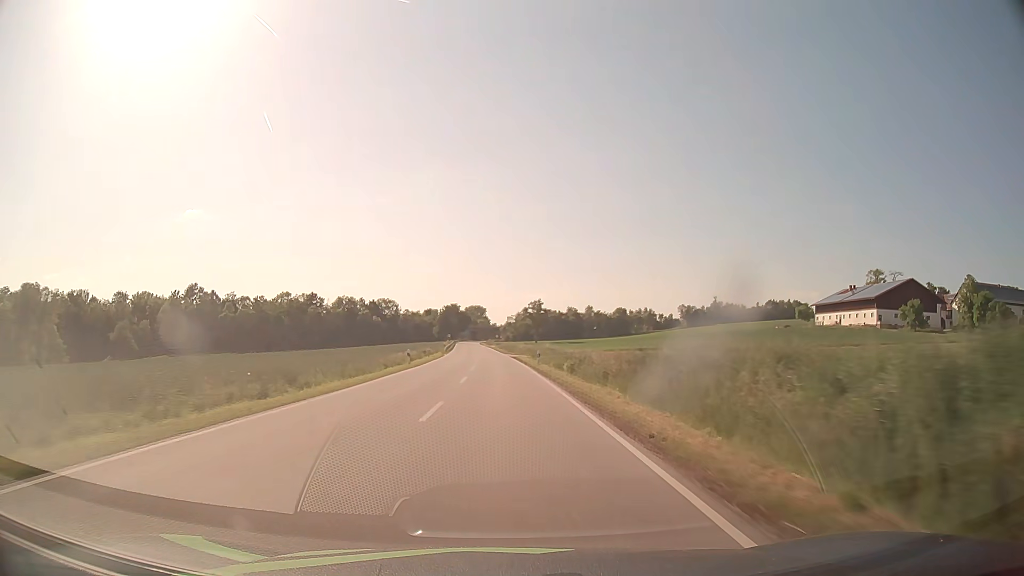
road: secondary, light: Day
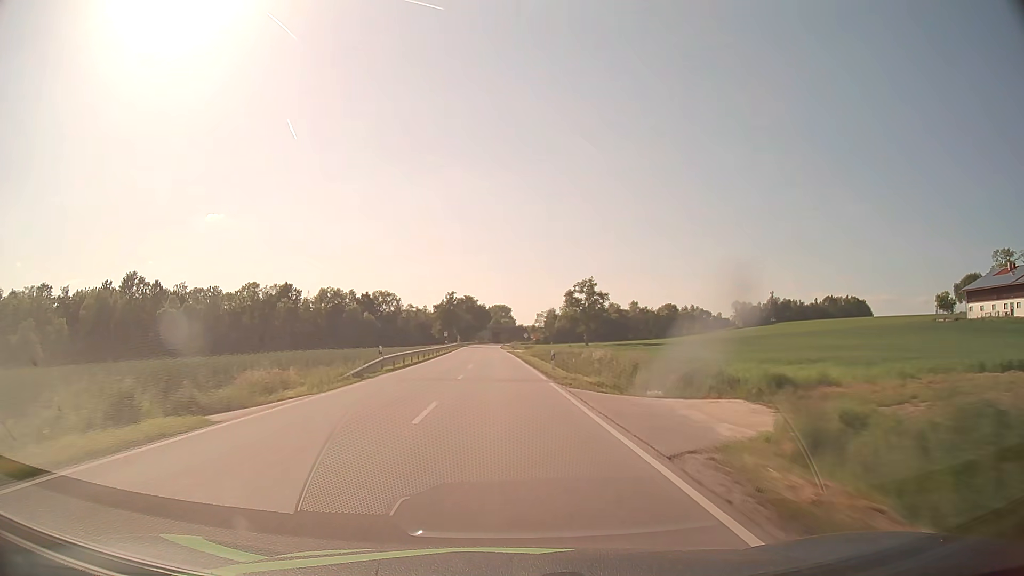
(-1.0, +60.9) m; -2°
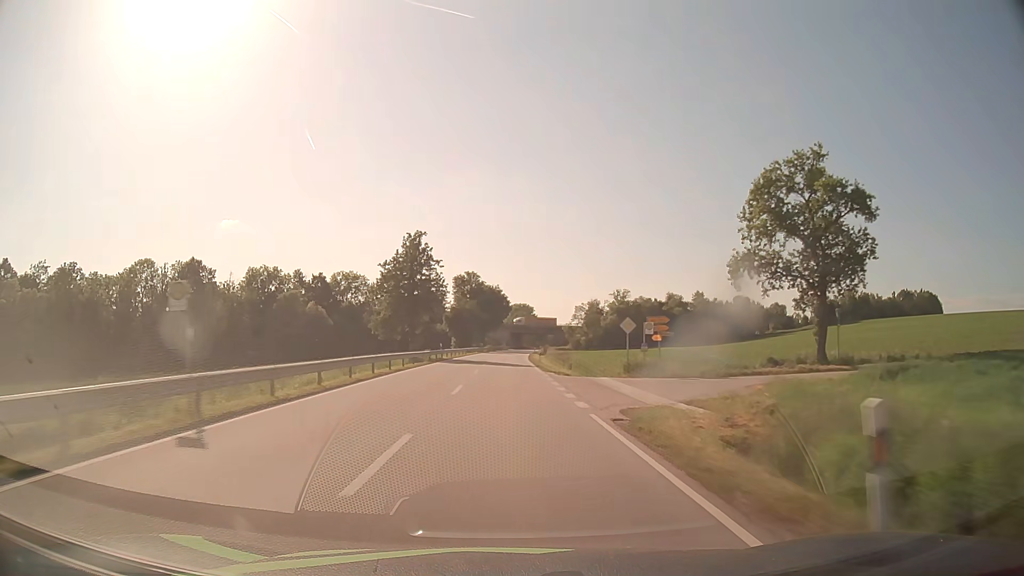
(-1.6, +77.5) m; -2°
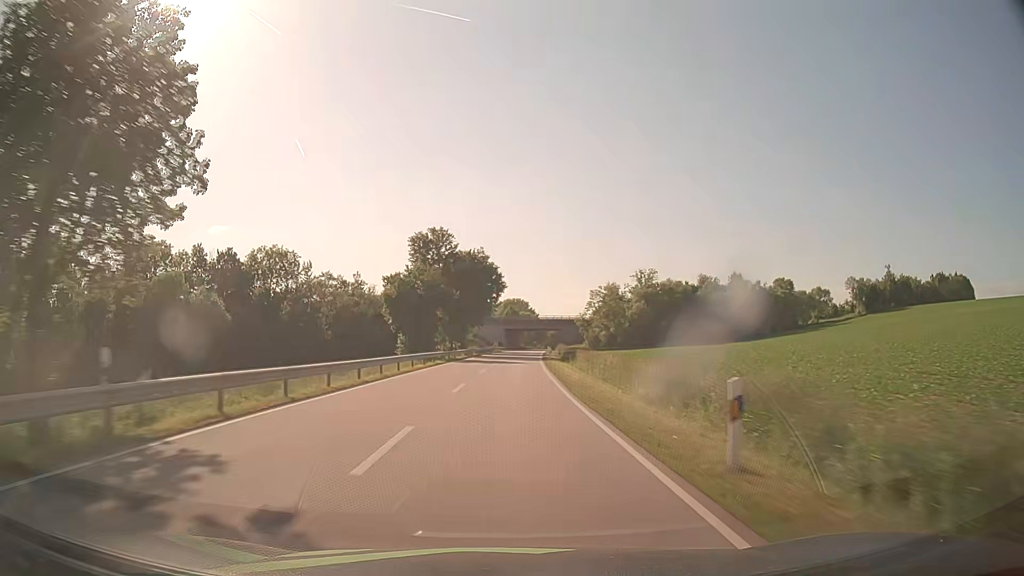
(+0.1, +46.9) m; 0°
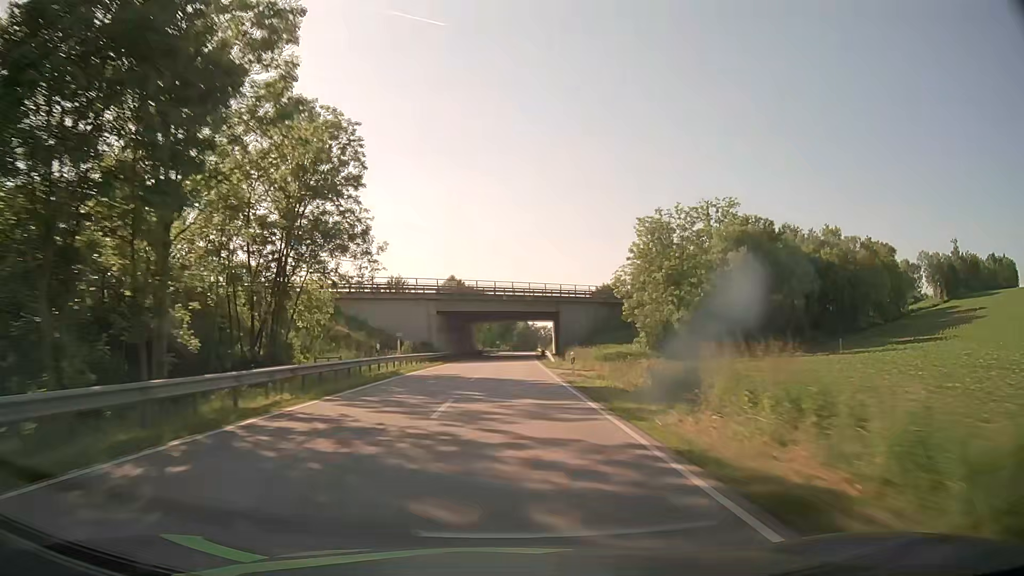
(+2.1, +78.6) m; +3°
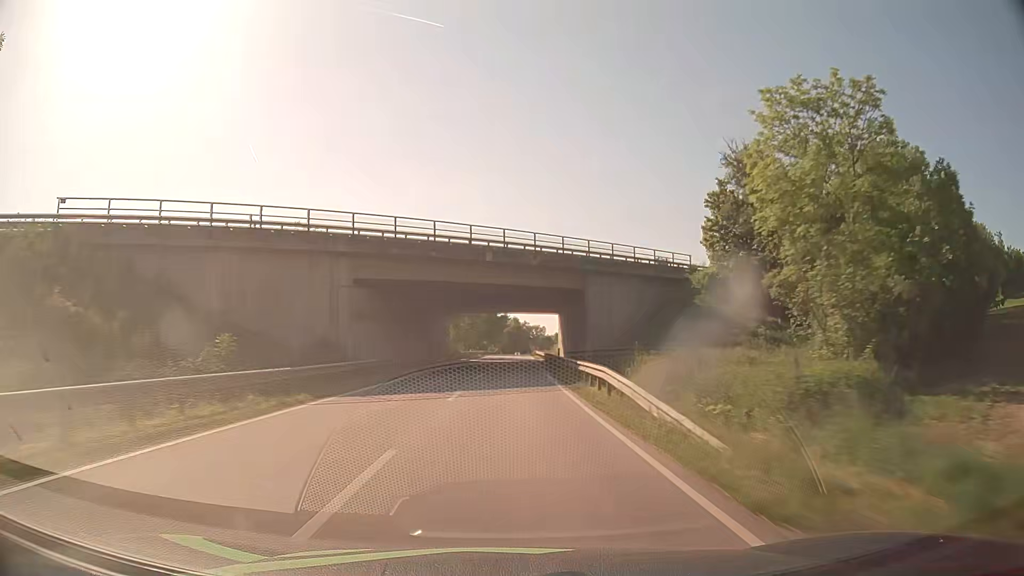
(+0.2, +31.5) m; +1°
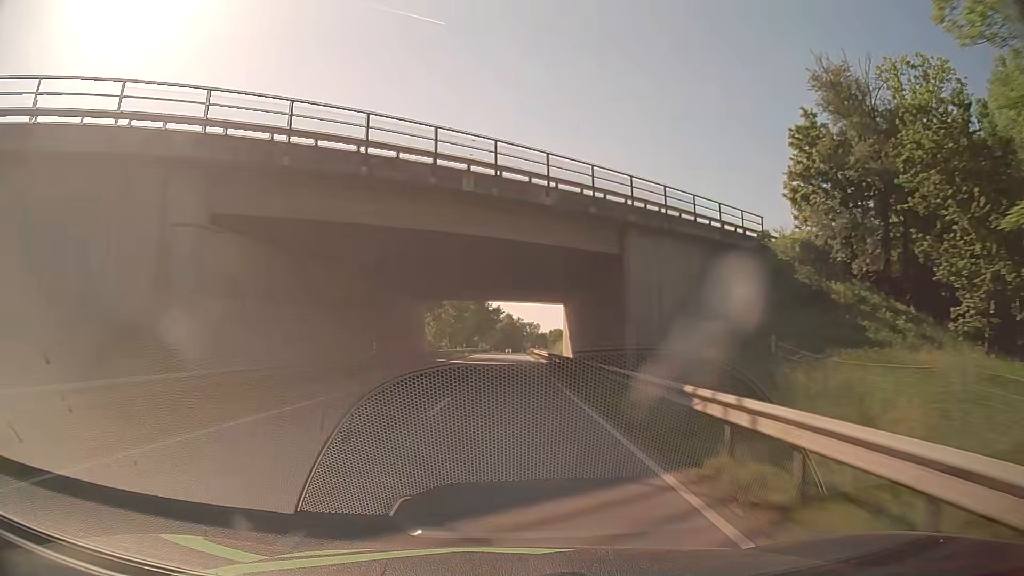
(+0.1, +15.7) m; 0°
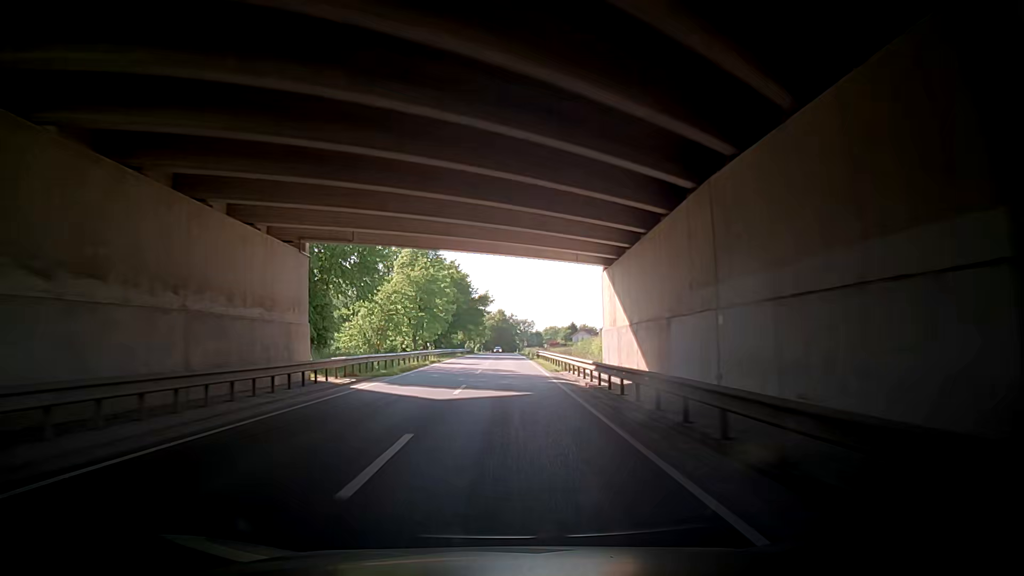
(+0.4, +30.8) m; +2°
(0, +10) (0, +20) (0, +30) (0, +40) (-1, +50) (-1, +60) (-1, +70) (-1, +80) (-1, +90) (-1, +100) m
